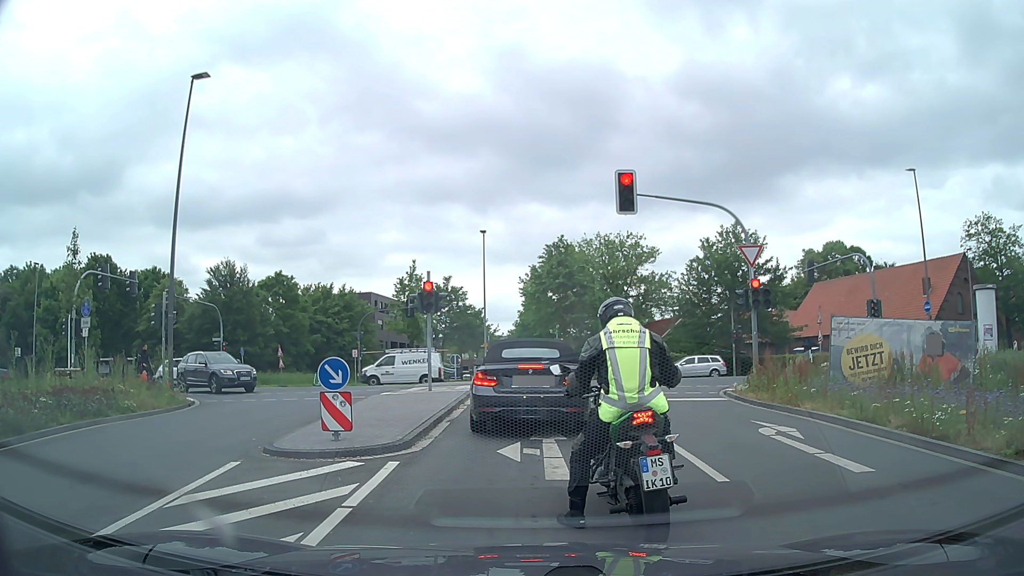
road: secondary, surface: asphalt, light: Day
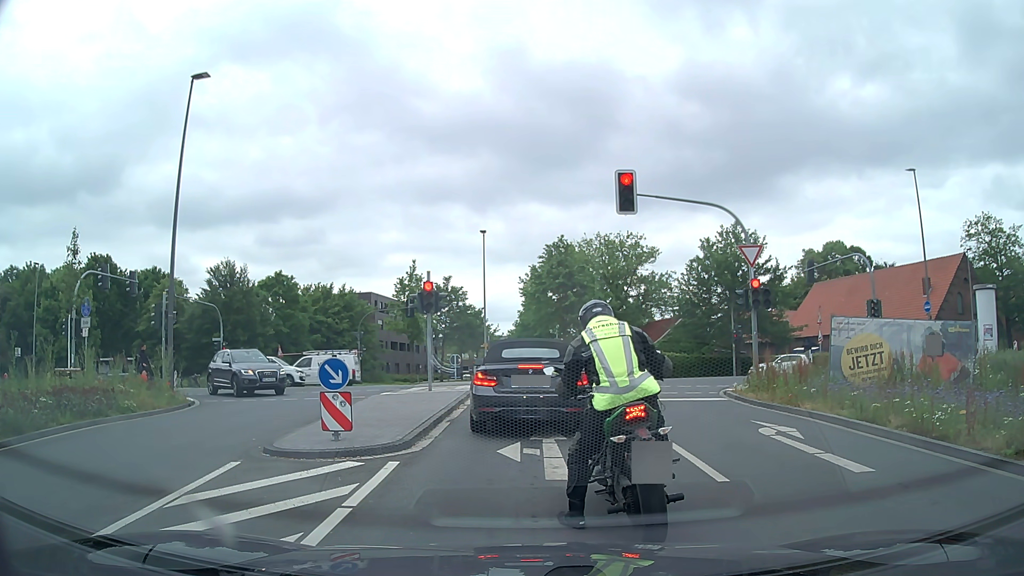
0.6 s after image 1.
(0.0, 0.0) m; 0°
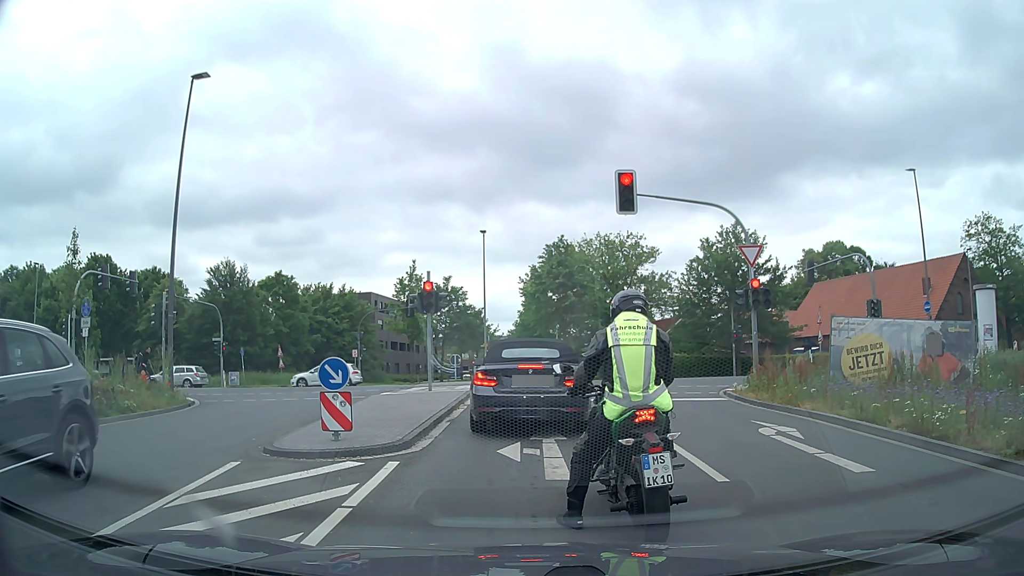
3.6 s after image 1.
(0.0, 0.0) m; 0°
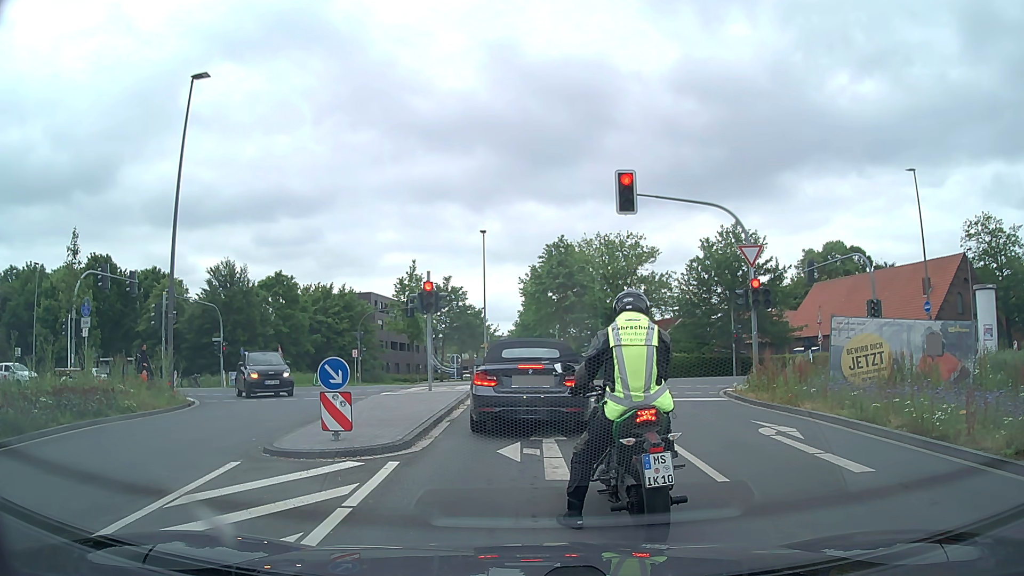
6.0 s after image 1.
(0.0, 0.0) m; 0°
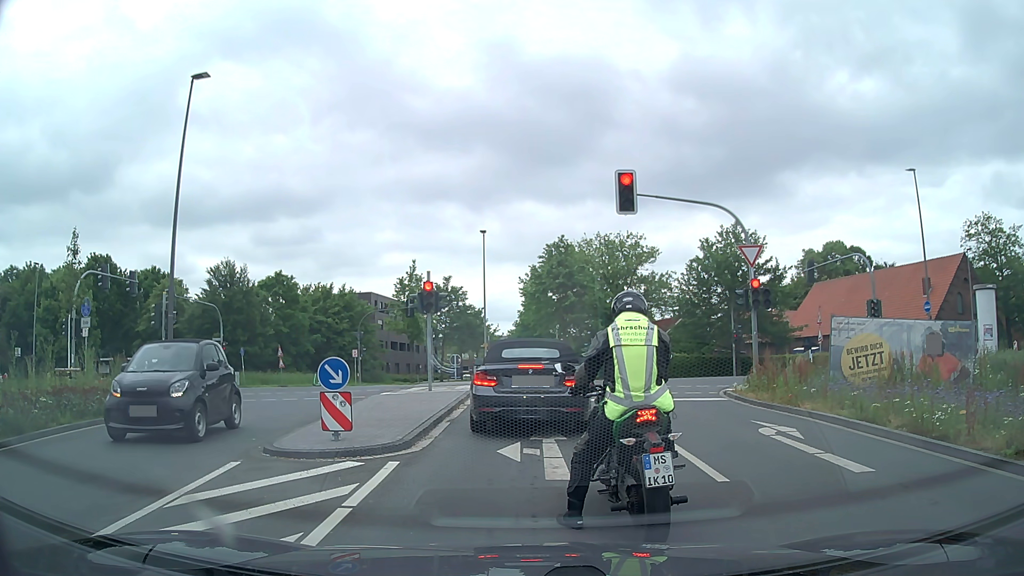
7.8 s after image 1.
(0.0, 0.0) m; 0°
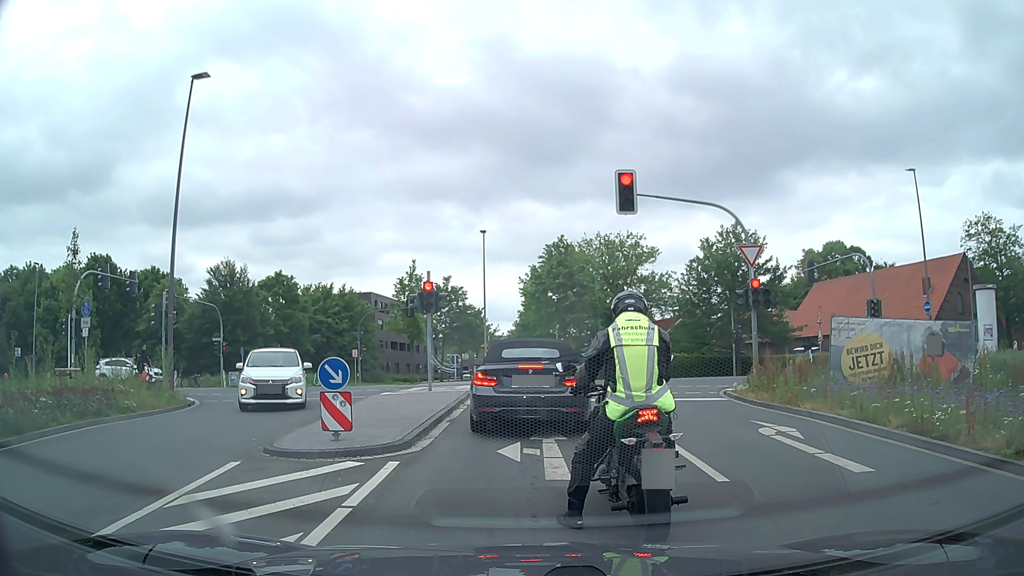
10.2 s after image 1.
(0.0, 0.0) m; 0°
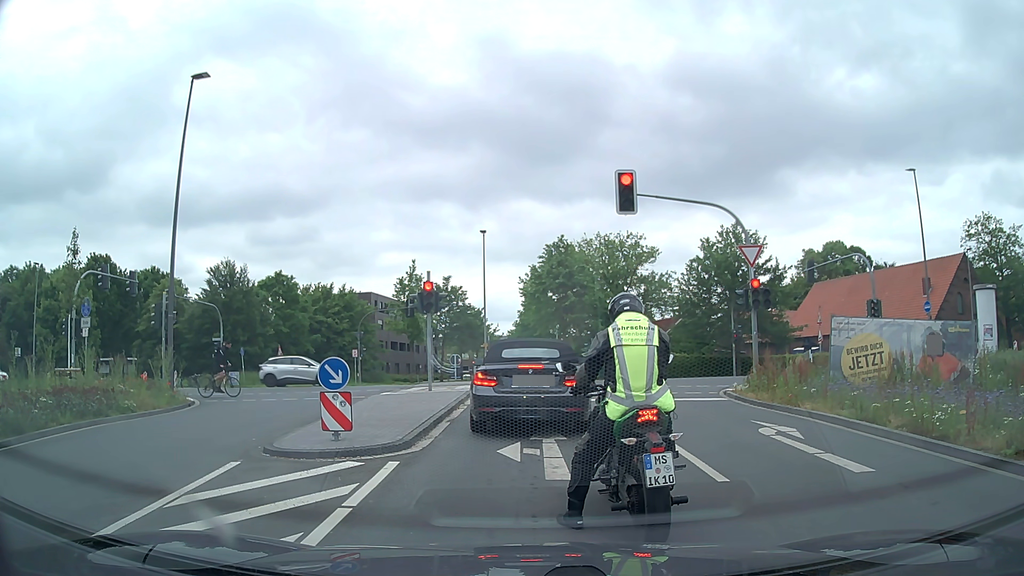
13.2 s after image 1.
(0.0, 0.0) m; 0°
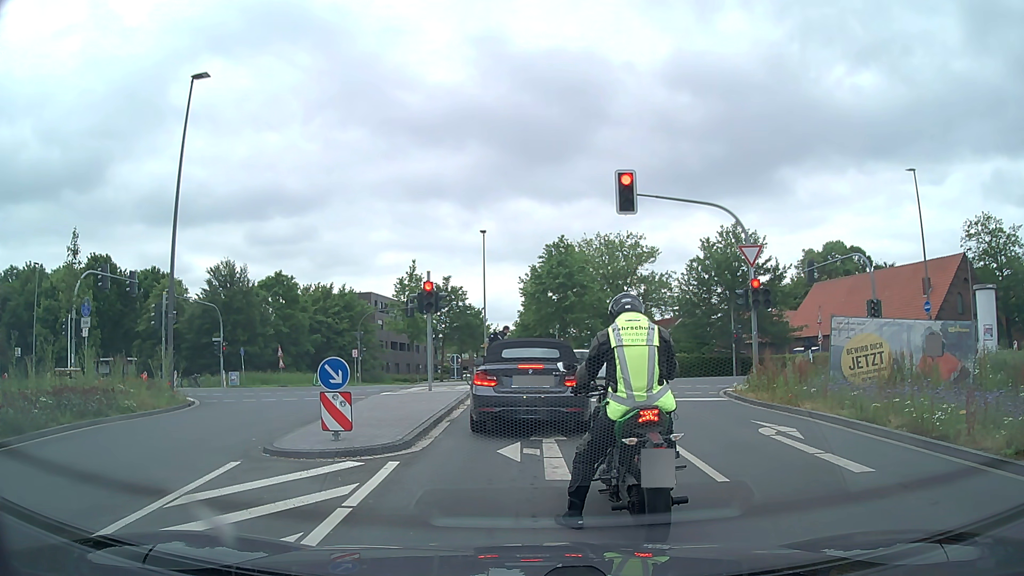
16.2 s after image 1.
(0.0, 0.0) m; 0°
